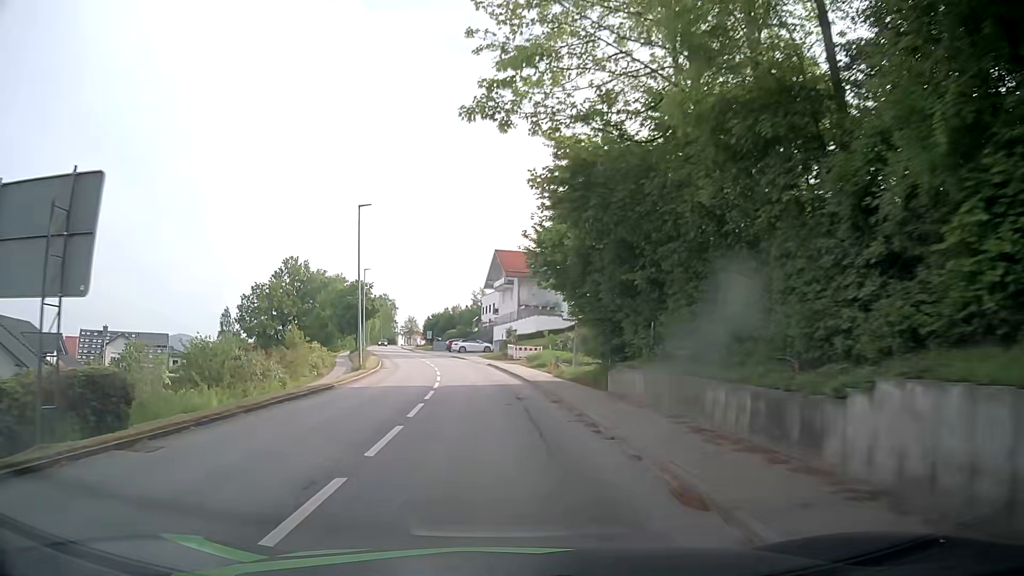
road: tertiary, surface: asphalt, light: Day
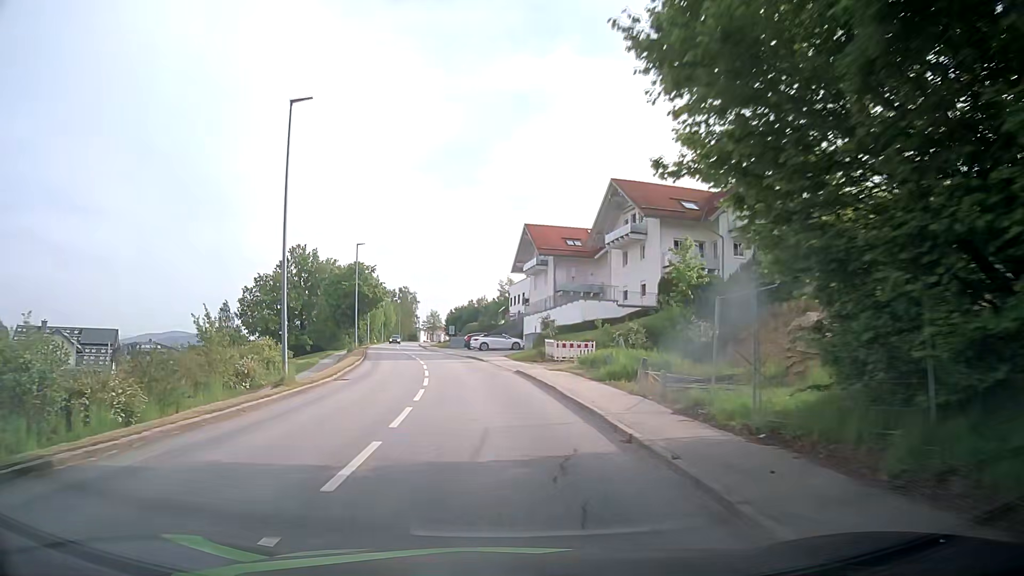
(-0.4, +16.0) m; -3°
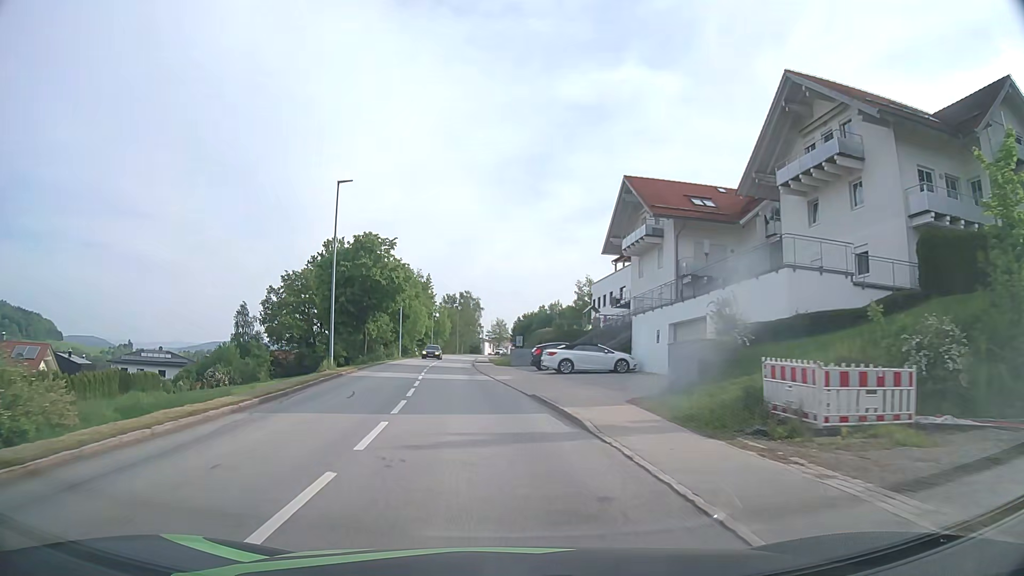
(-1.0, +25.0) m; -5°
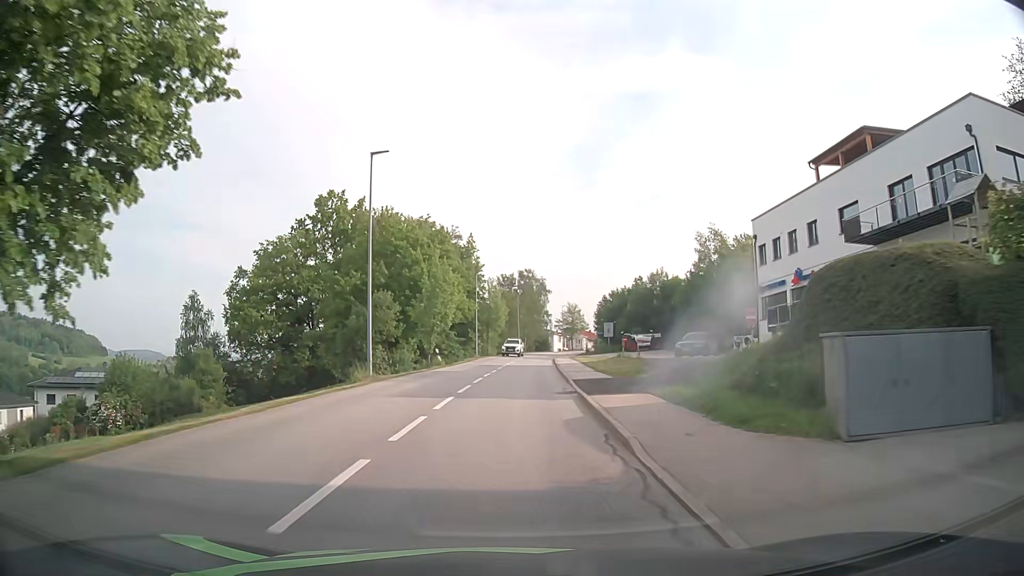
(-3.0, +40.0) m; -6°
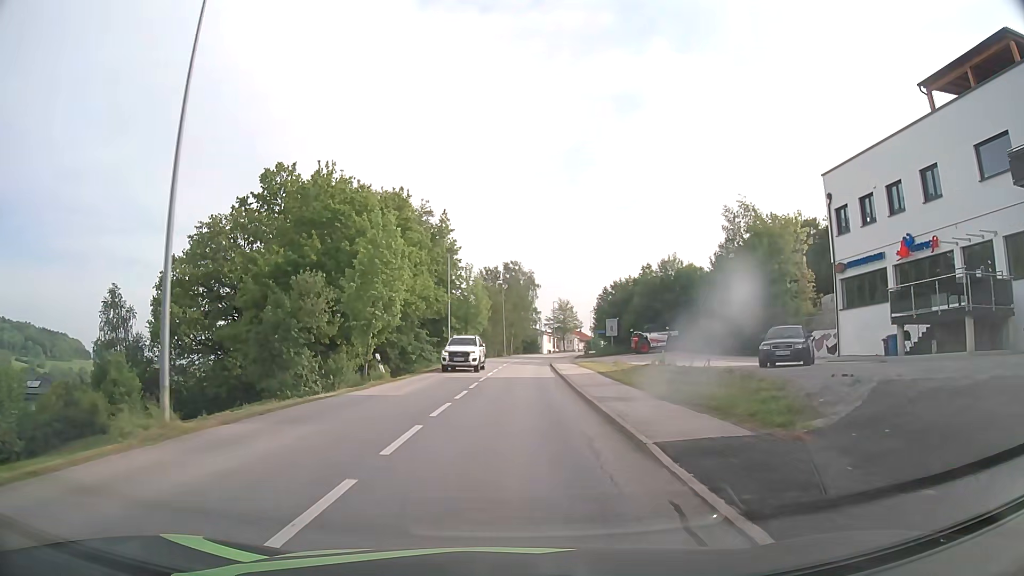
(+0.2, +14.6) m; +1°
